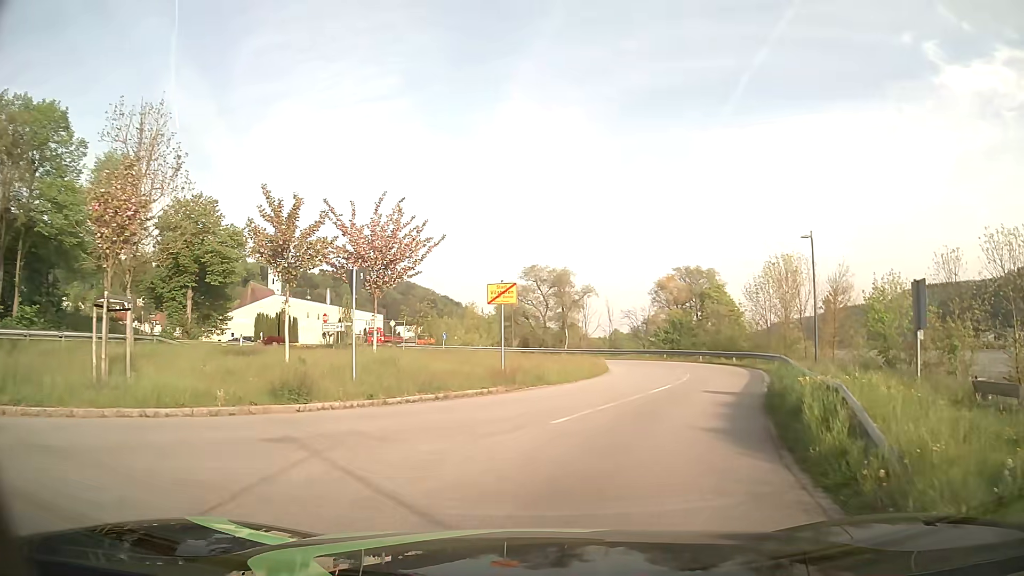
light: Day
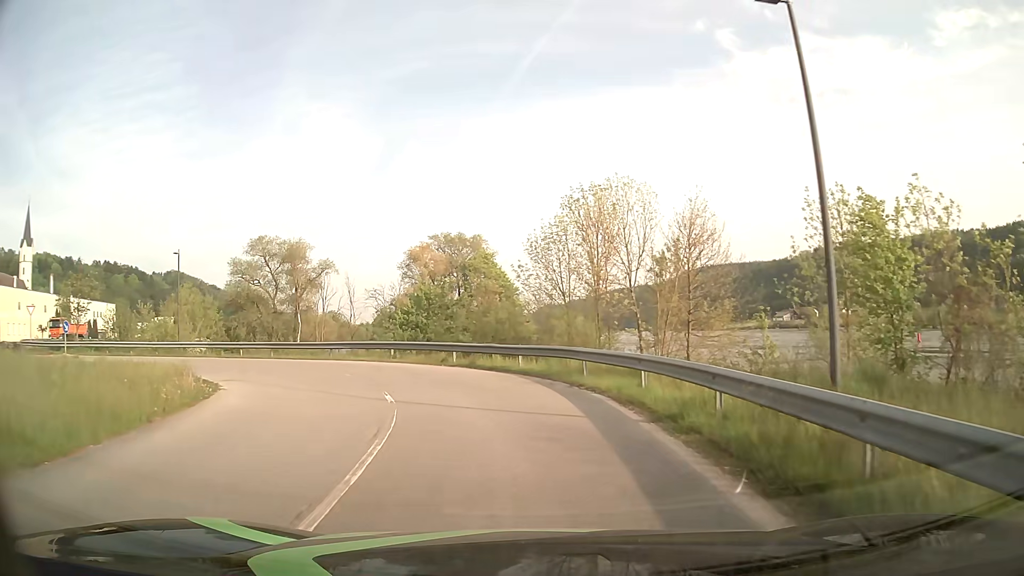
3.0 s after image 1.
(+5.1, +20.1) m; +20°
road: unclassified
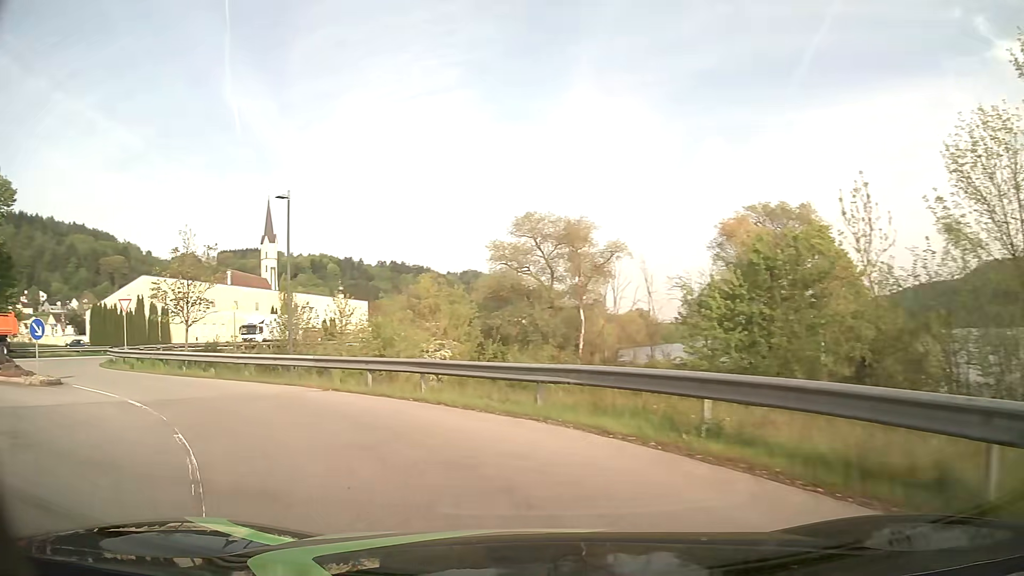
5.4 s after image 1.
(-2.9, +18.8) m; -25°
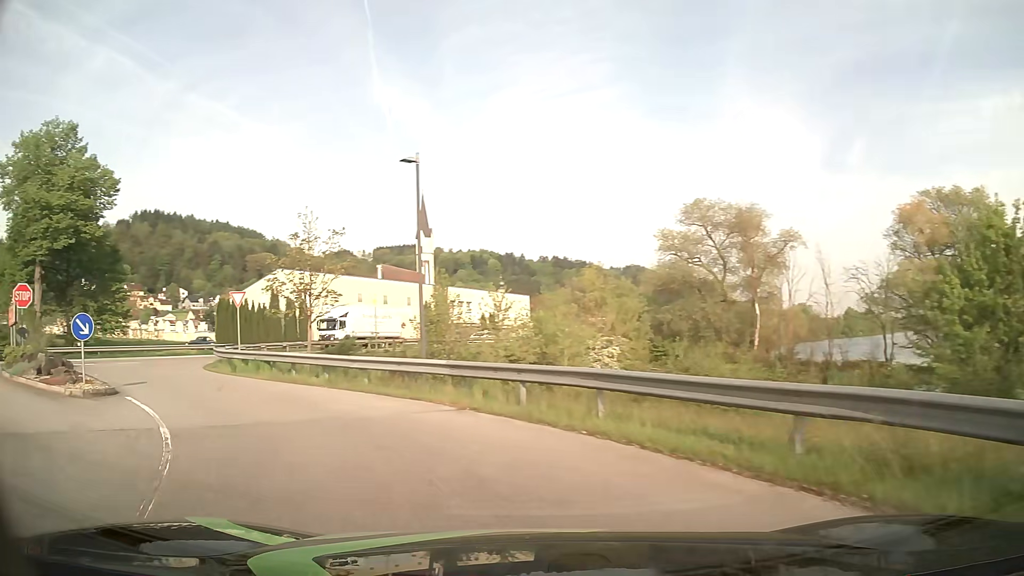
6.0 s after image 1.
(-0.5, +4.5) m; -14°
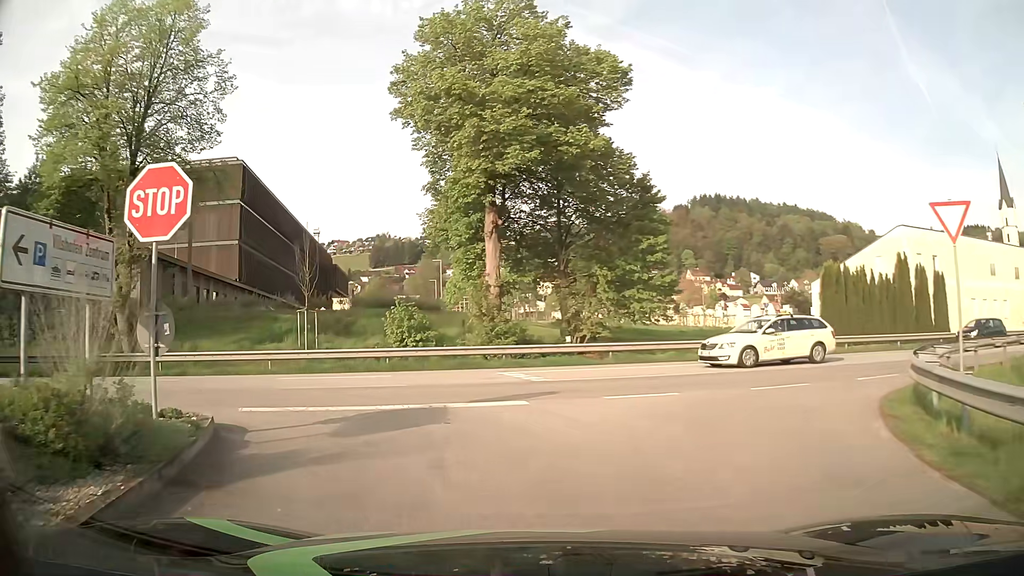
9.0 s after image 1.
(-9.6, +17.3) m; -50°
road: service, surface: asphalt
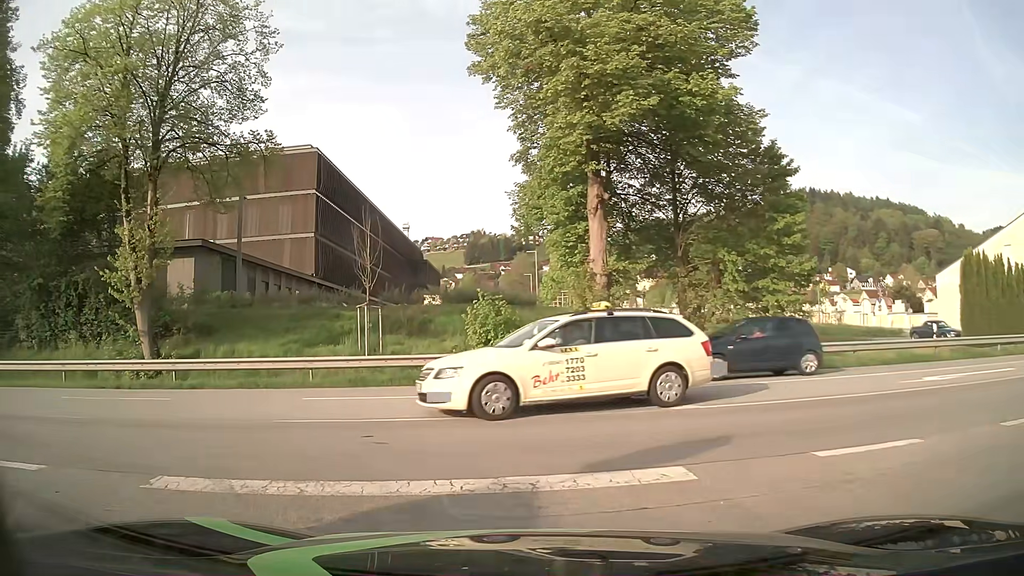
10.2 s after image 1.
(-0.3, +4.9) m; -9°
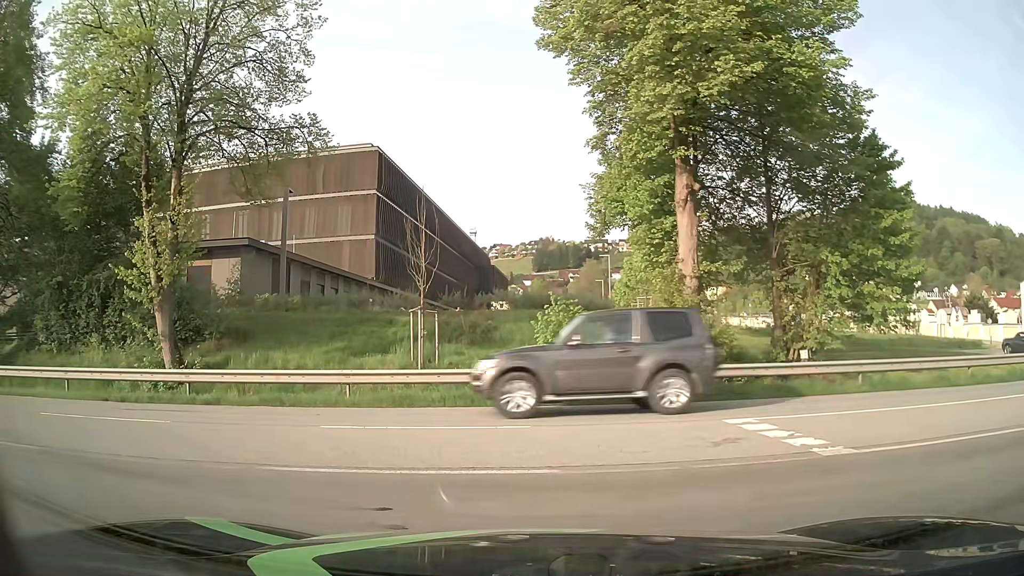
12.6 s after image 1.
(-0.1, +2.8) m; -4°
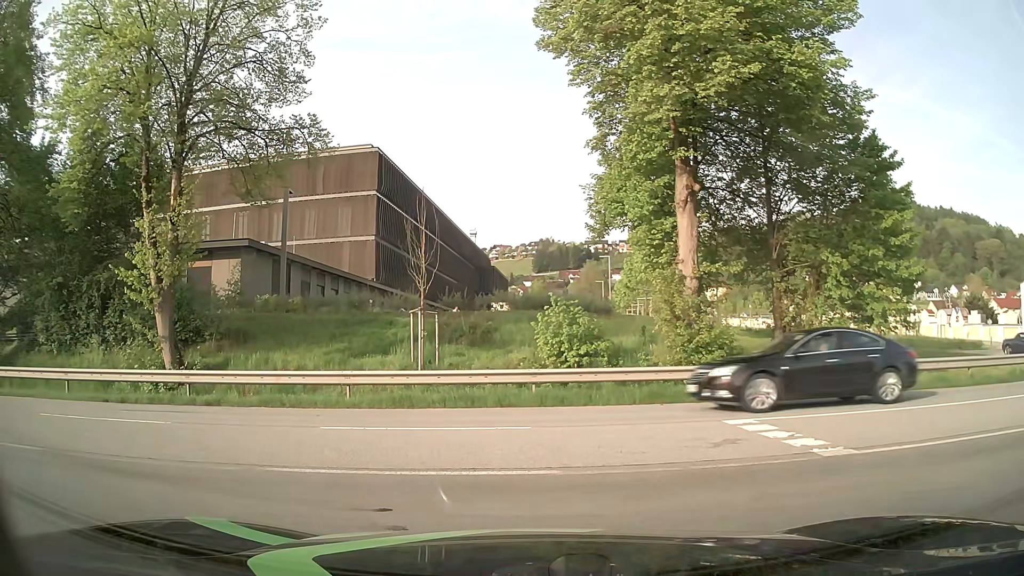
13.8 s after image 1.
(0.0, 0.0) m; 0°
